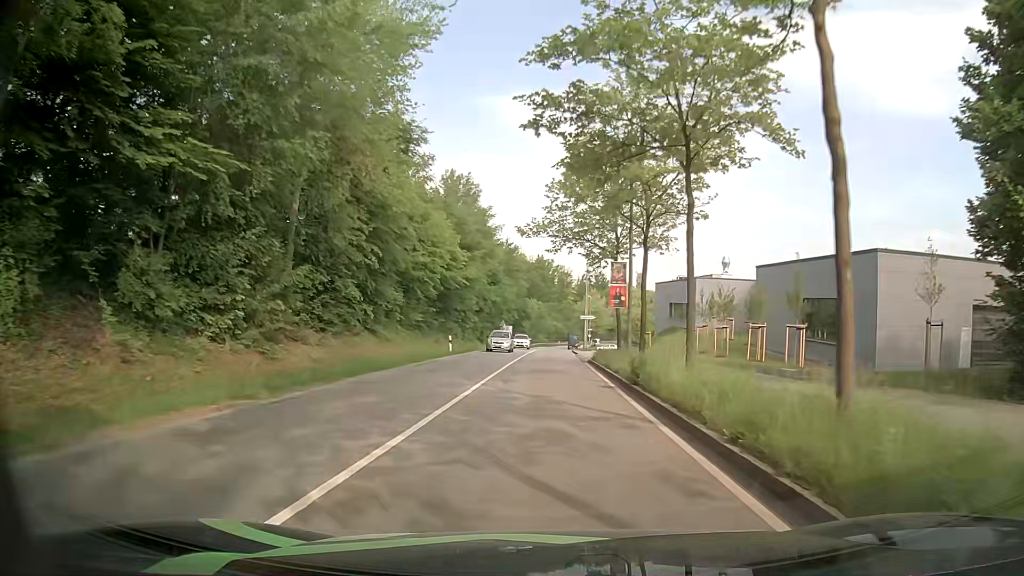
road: secondary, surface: asphalt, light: Day
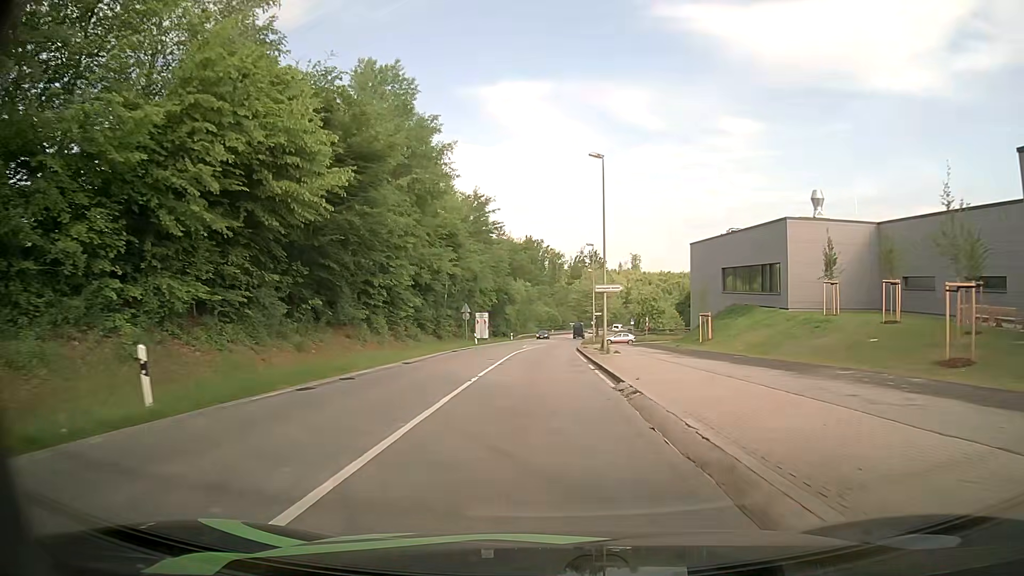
(+0.2, +31.0) m; +1°
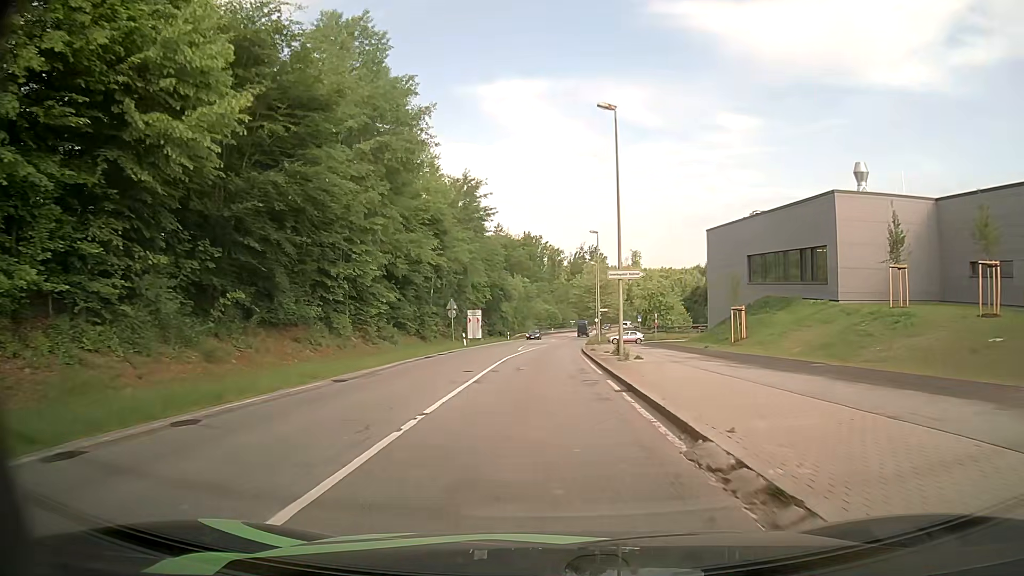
(0.0, +7.9) m; 0°
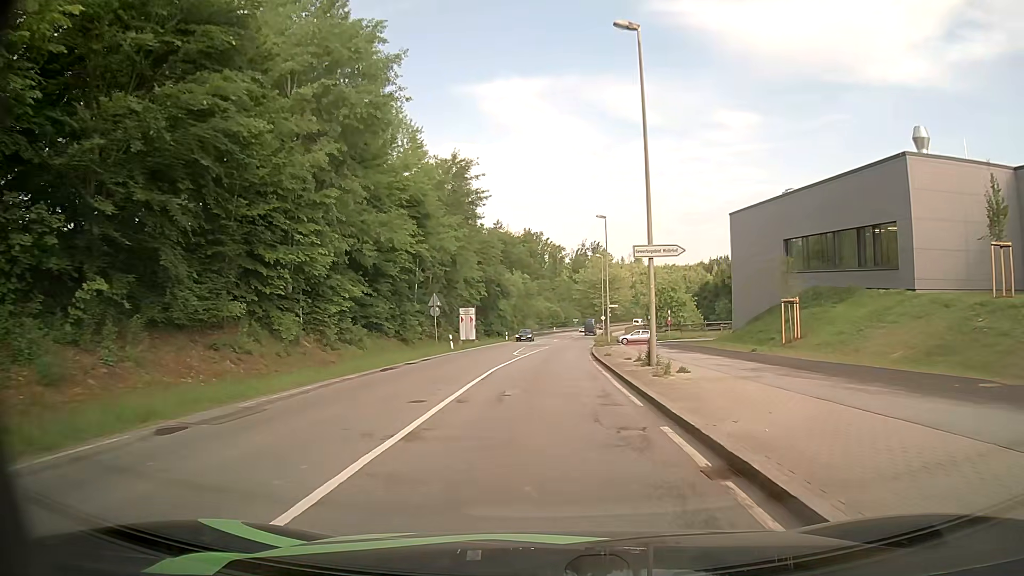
(0.0, +7.9) m; 0°
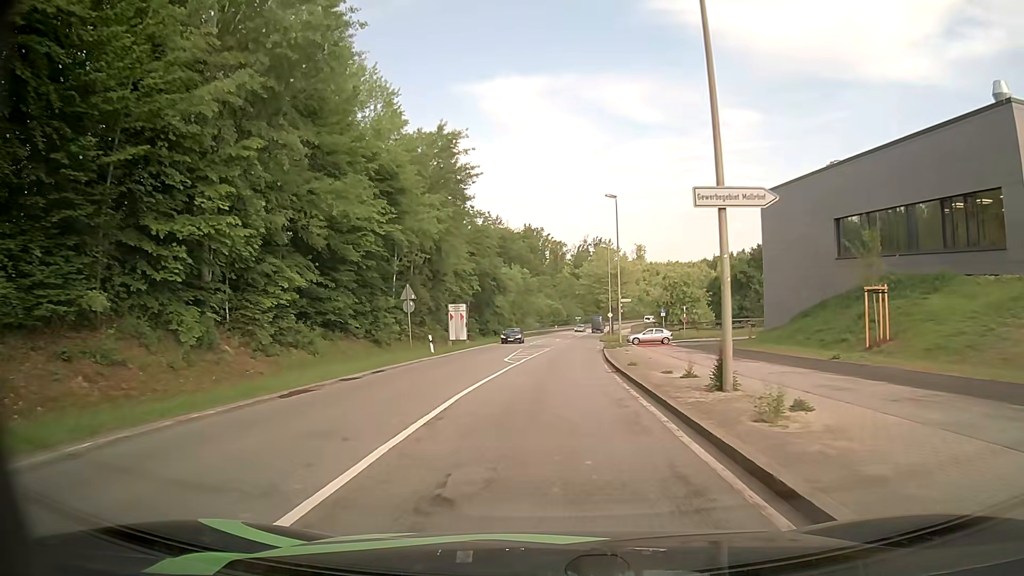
(-0.1, +7.9) m; 0°
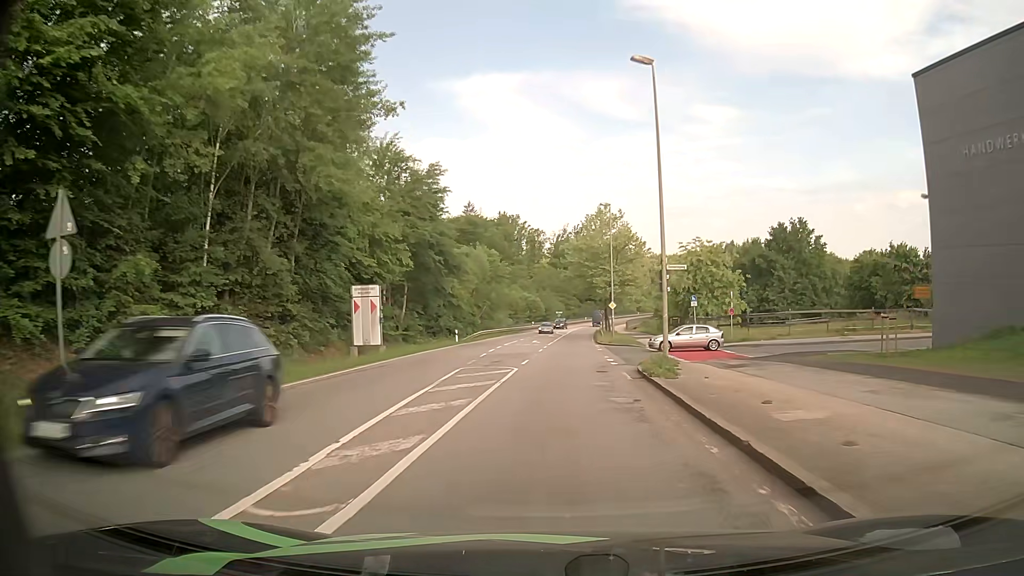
(+0.3, +23.9) m; +2°
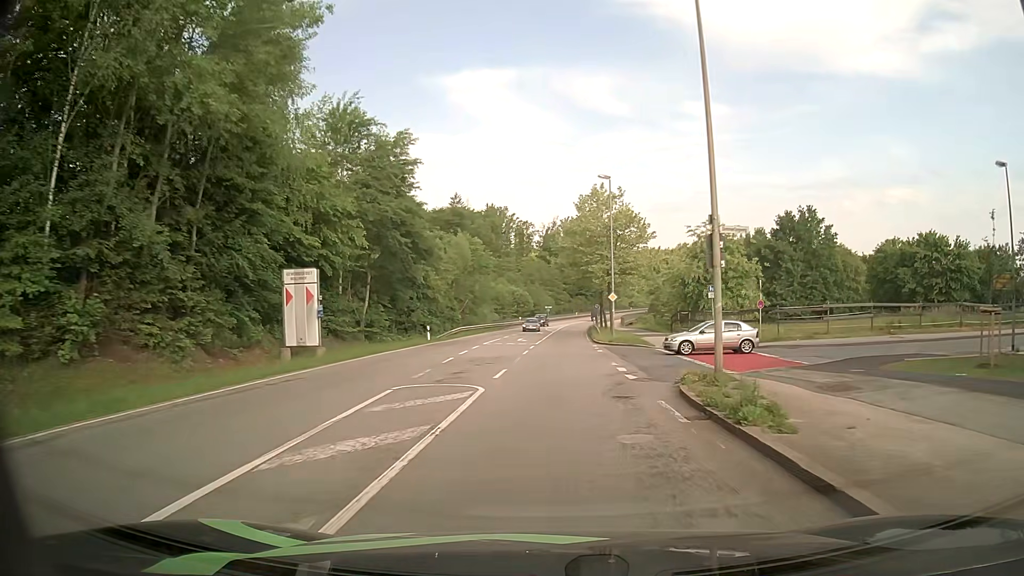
(0.0, +8.1) m; +1°
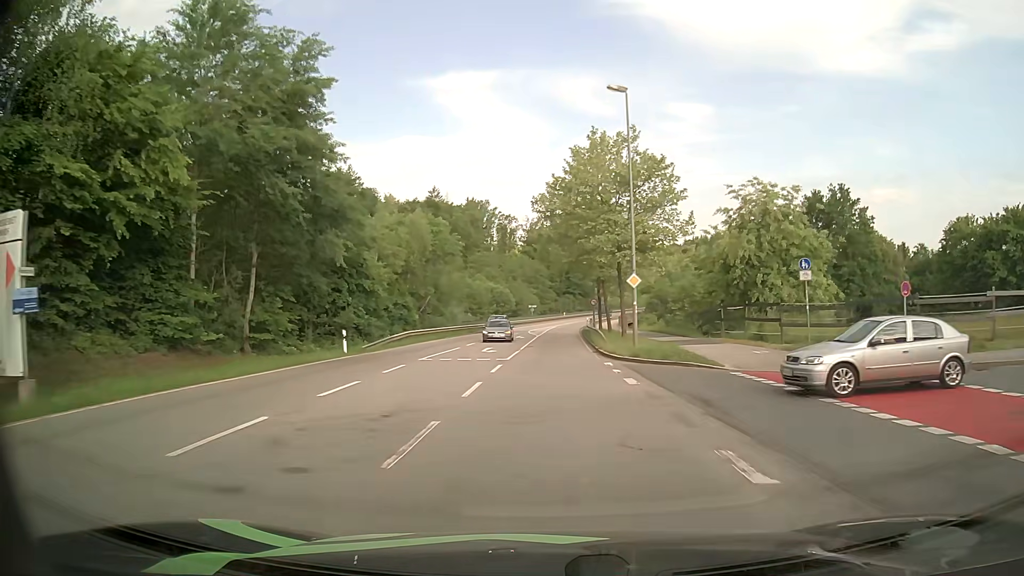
(+0.2, +16.4) m; +1°
(0, +10) (0, +20) (0, +30) (+1, +40) (+1, +50) (+1, +60) (+1, +70) (+2, +80) (+3, +90) (+4, +100) m
